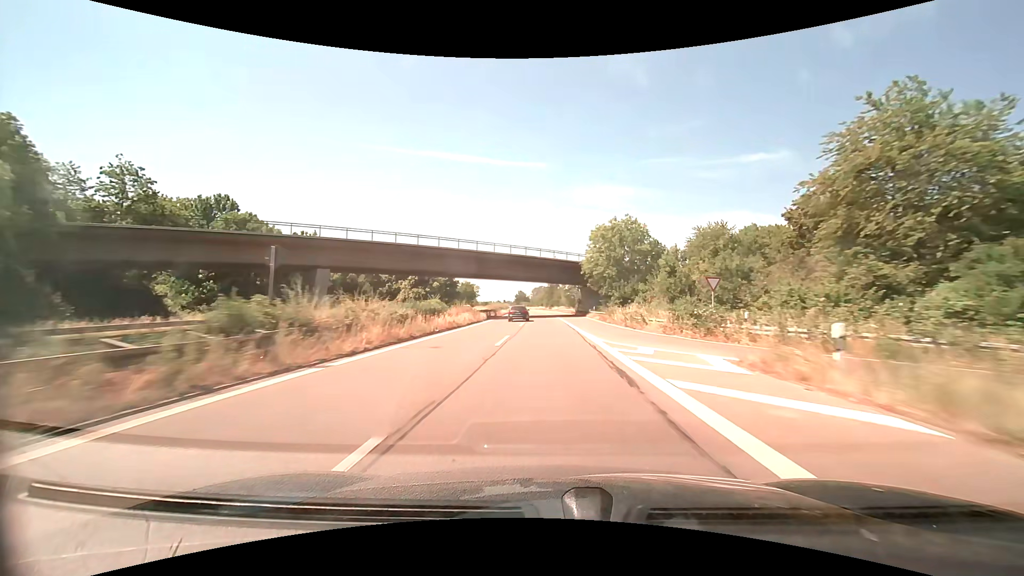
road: trunk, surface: asphalt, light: Day
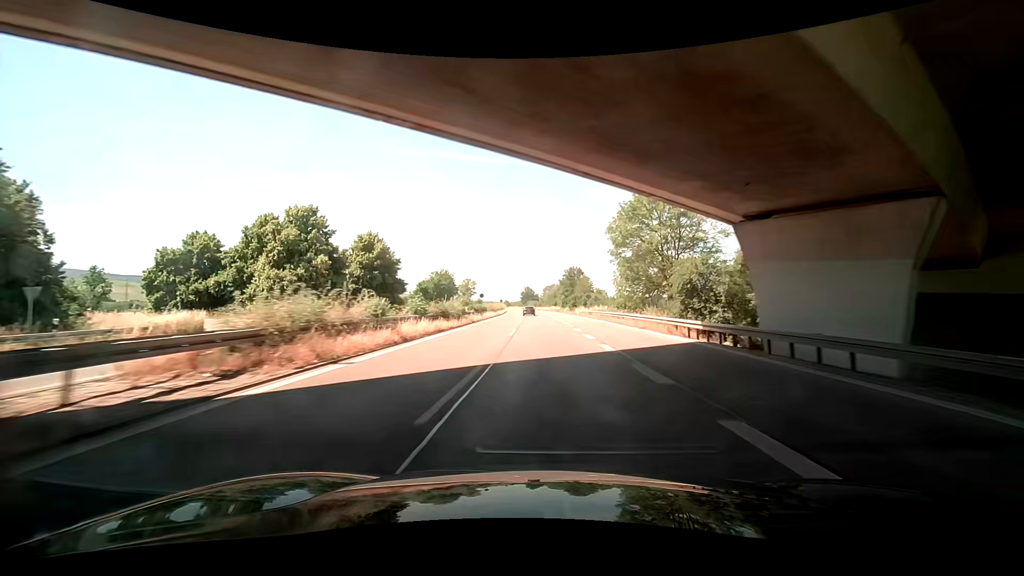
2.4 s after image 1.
(-0.7, +65.2) m; -1°
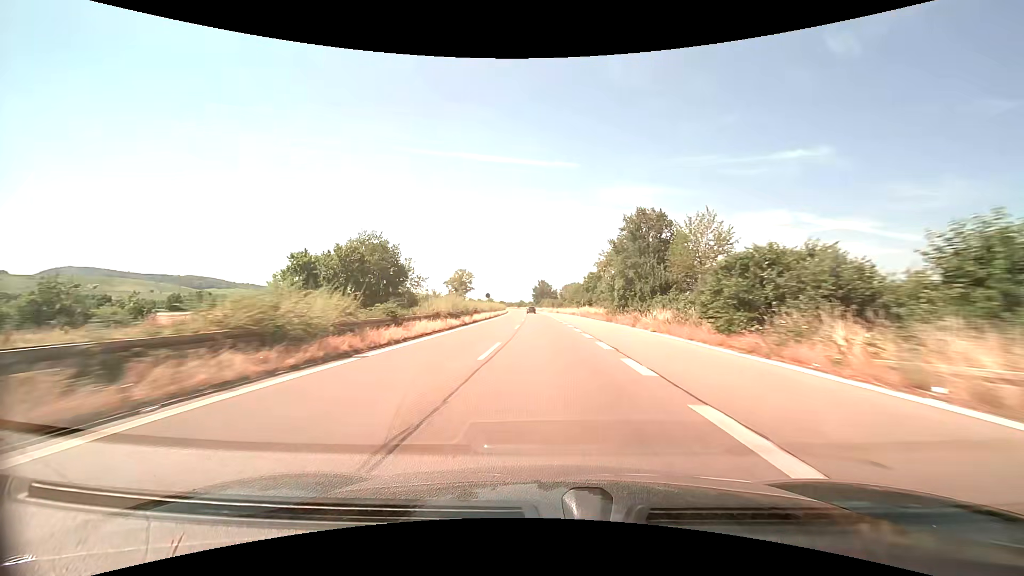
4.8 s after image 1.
(-1.3, +65.3) m; -2°
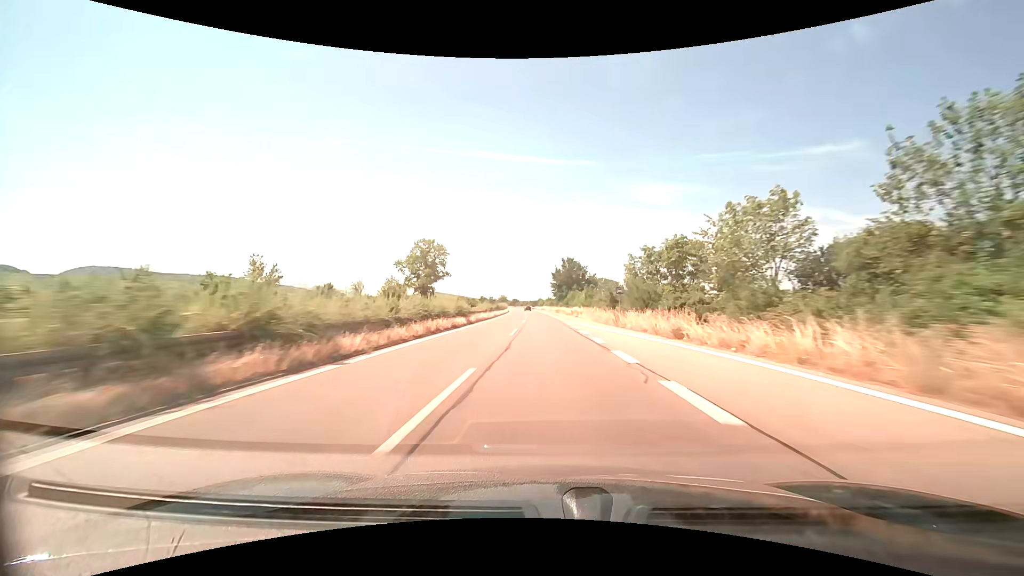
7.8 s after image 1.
(-1.6, +81.6) m; -2°
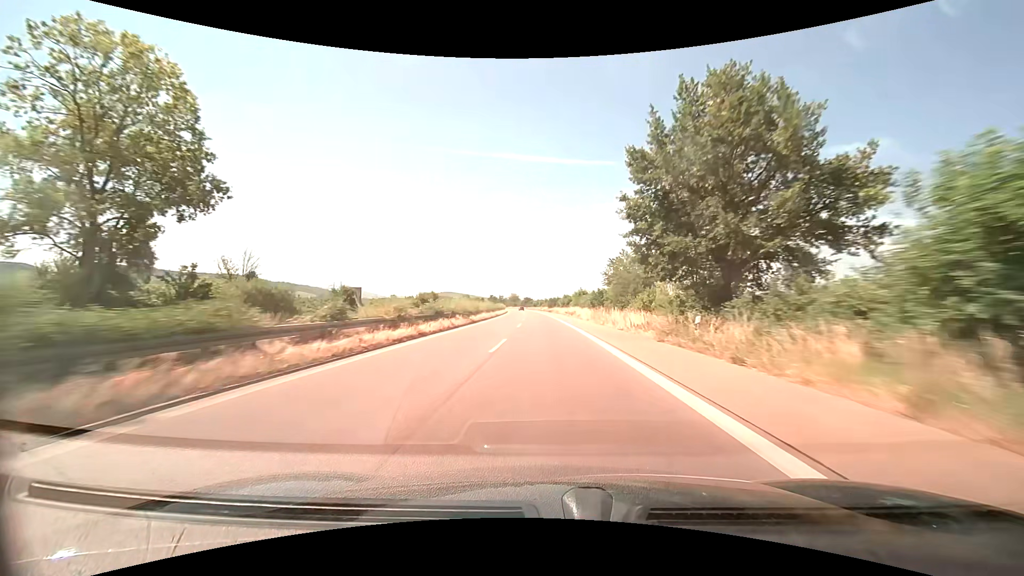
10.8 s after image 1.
(-1.4, +81.7) m; -2°
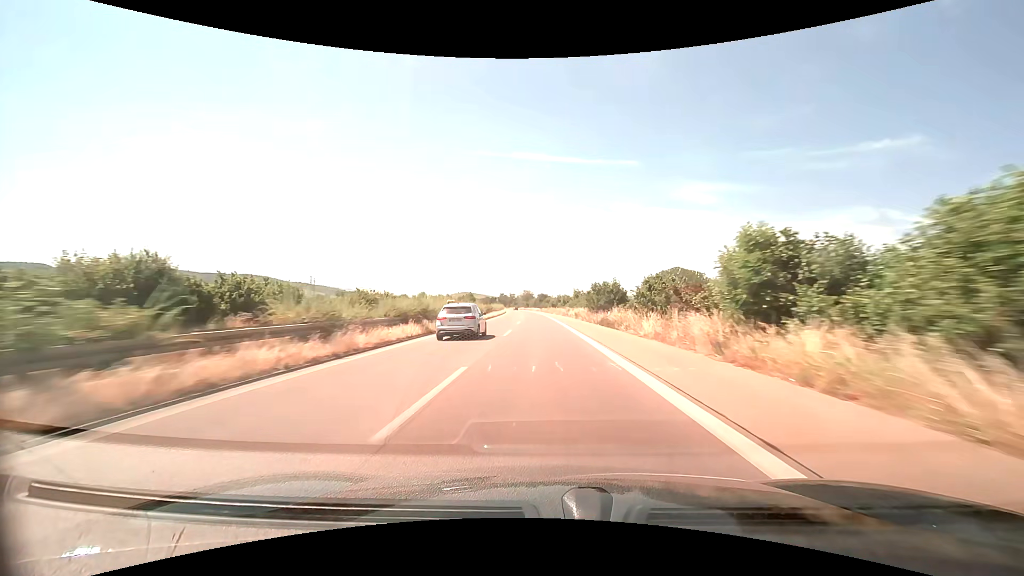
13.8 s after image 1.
(-1.5, +81.7) m; -2°
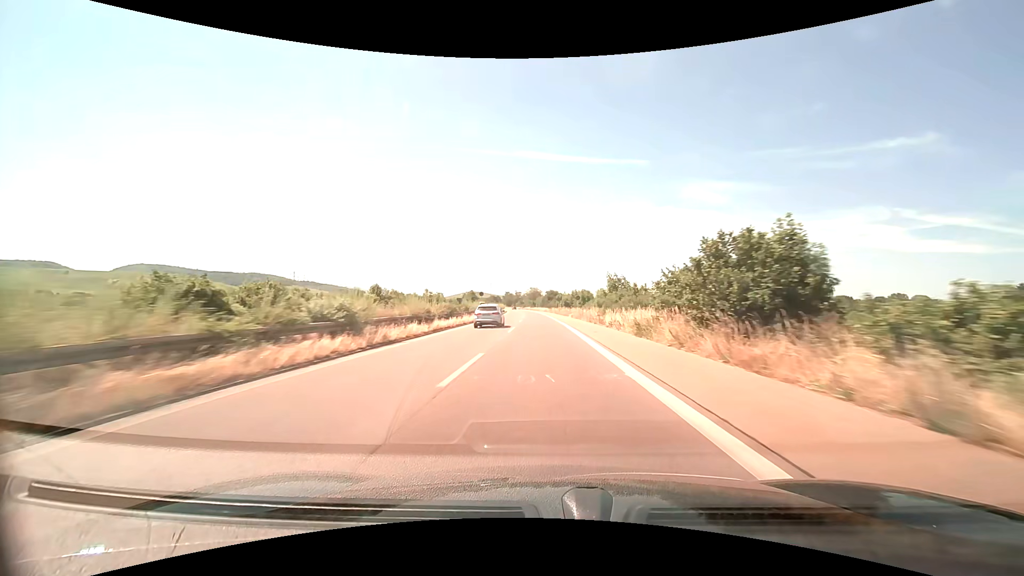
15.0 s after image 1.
(-0.3, +32.7) m; -1°
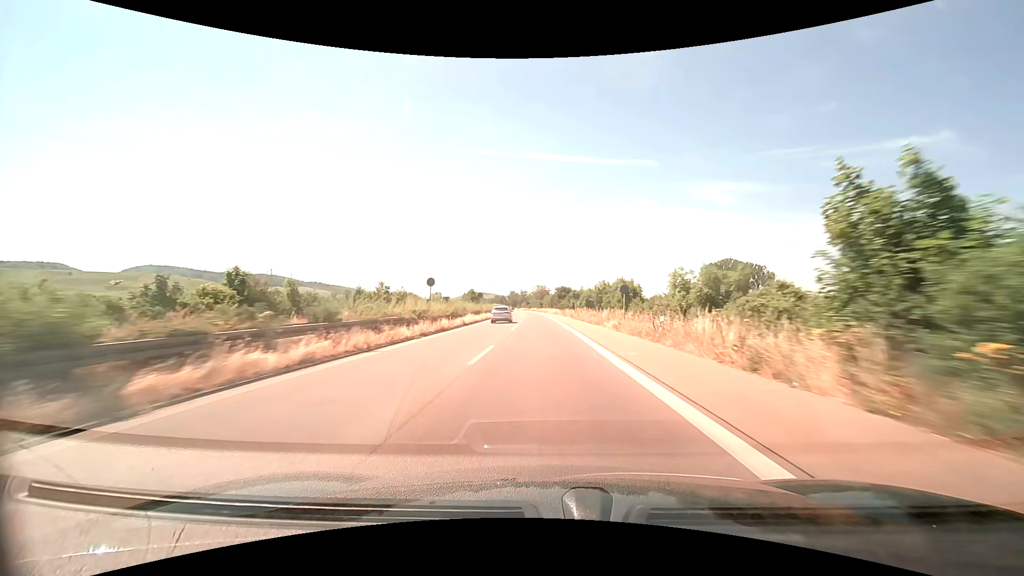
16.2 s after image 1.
(-0.3, +32.6) m; -1°
(0, +10) (0, +20) (0, +30) (0, +40) (-1, +50) (-1, +60) (-1, +70) (-2, +80) (-2, +90) (-3, +100) m
